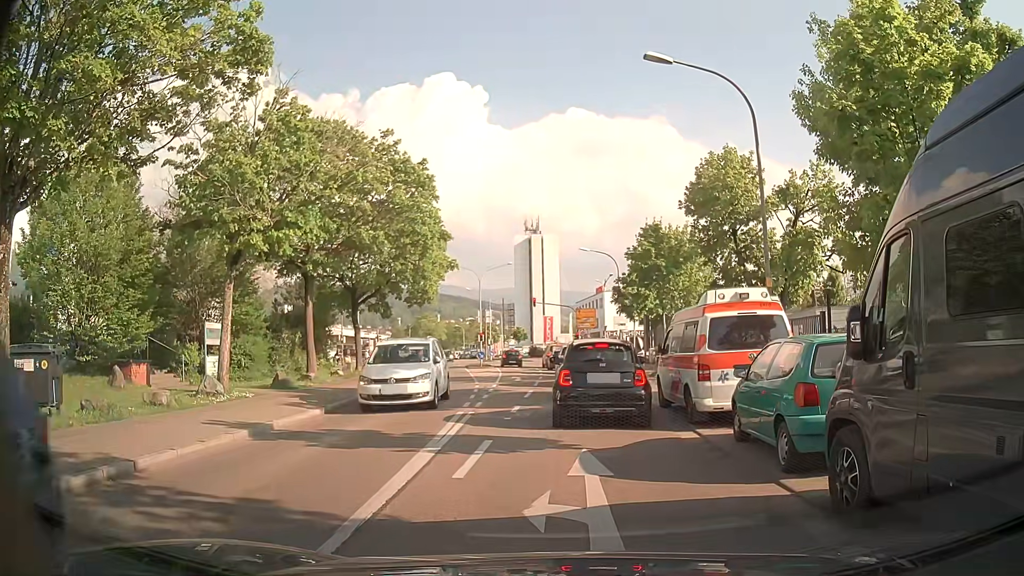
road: secondary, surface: asphalt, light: Day
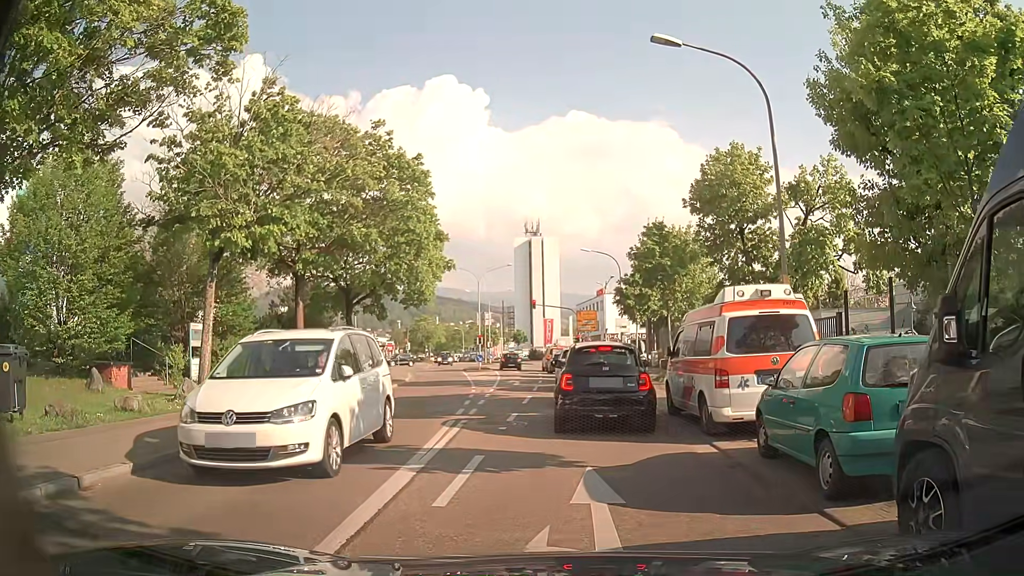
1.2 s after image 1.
(0.0, +1.2) m; 0°
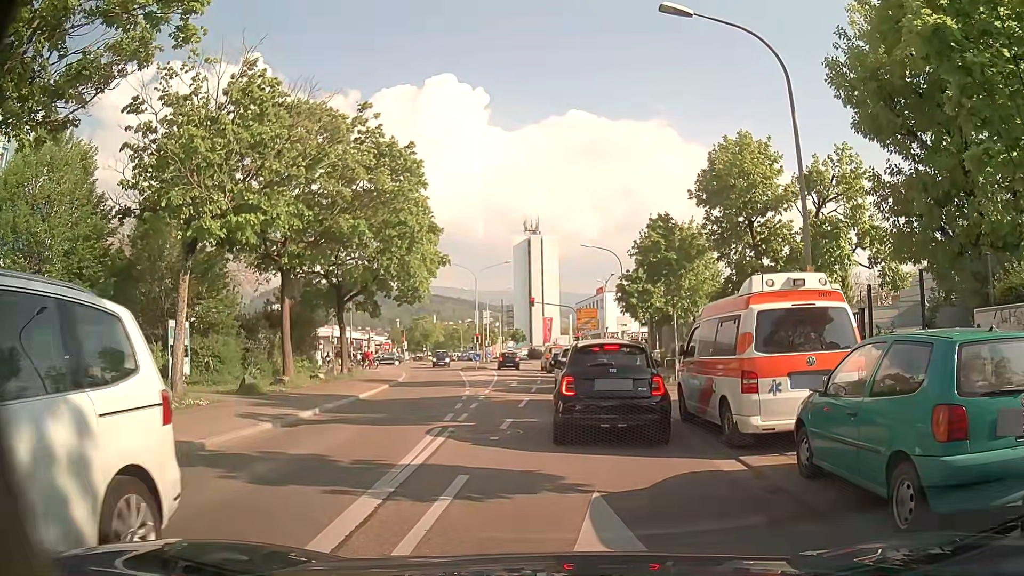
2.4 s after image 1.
(0.0, +1.5) m; 0°
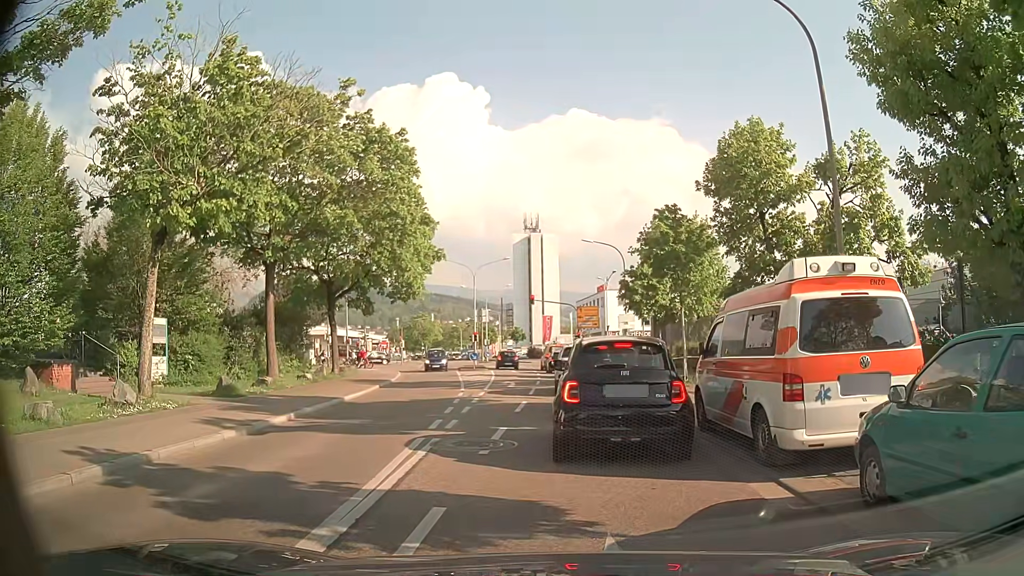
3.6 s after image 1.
(0.0, +1.6) m; 0°
